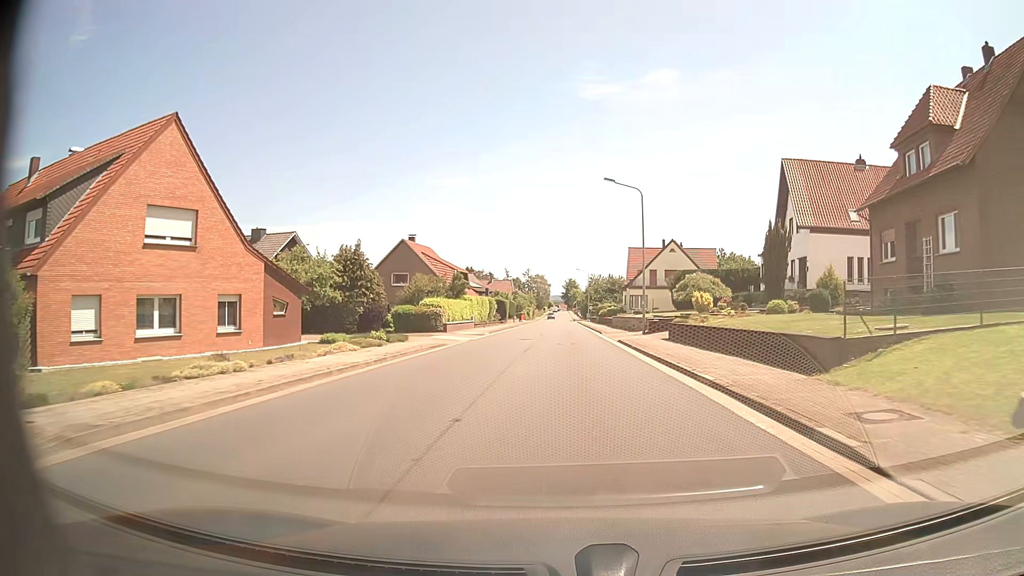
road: tertiary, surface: asphalt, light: Day
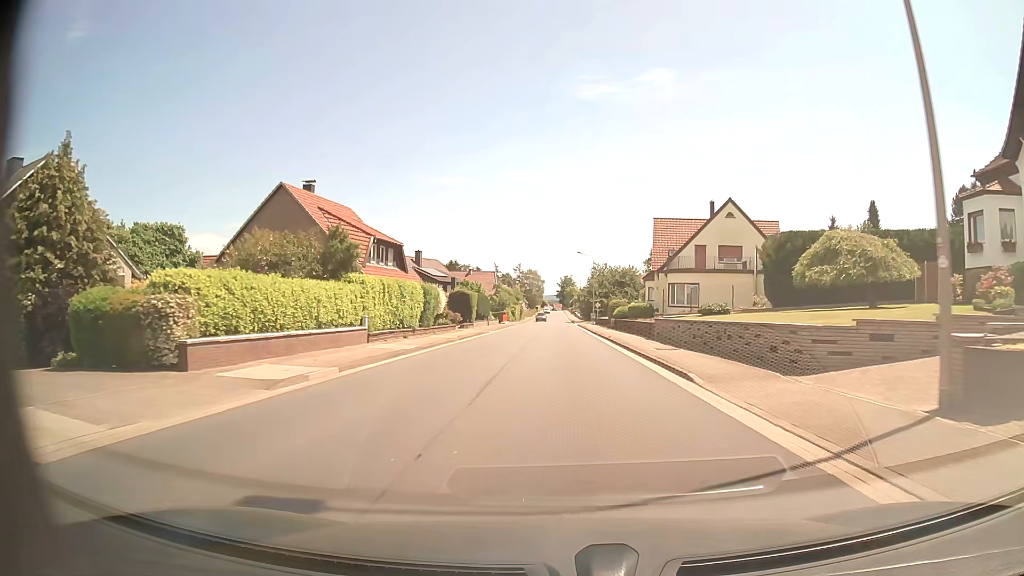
(+0.2, +31.3) m; 0°
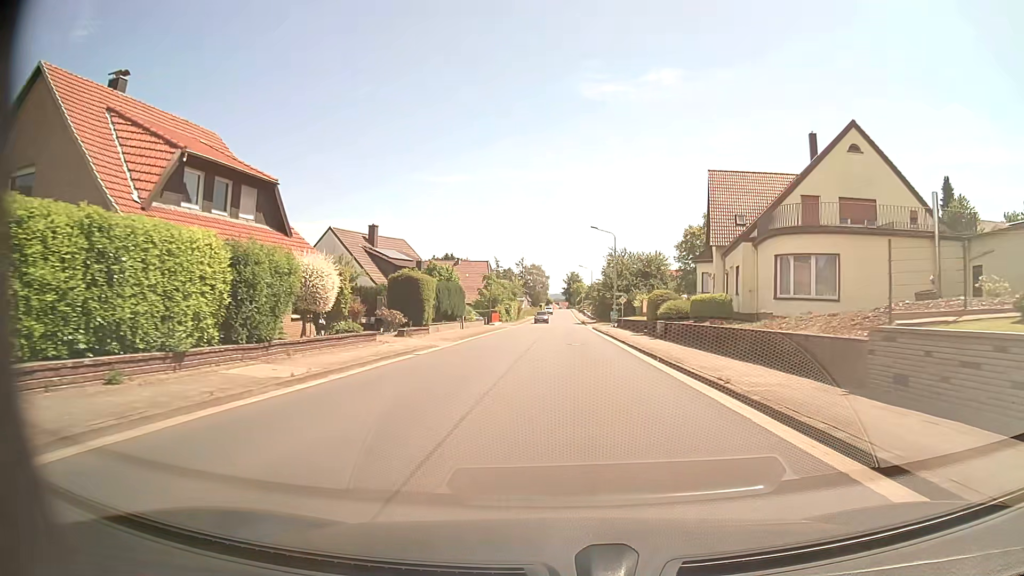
(-0.1, +23.4) m; 0°
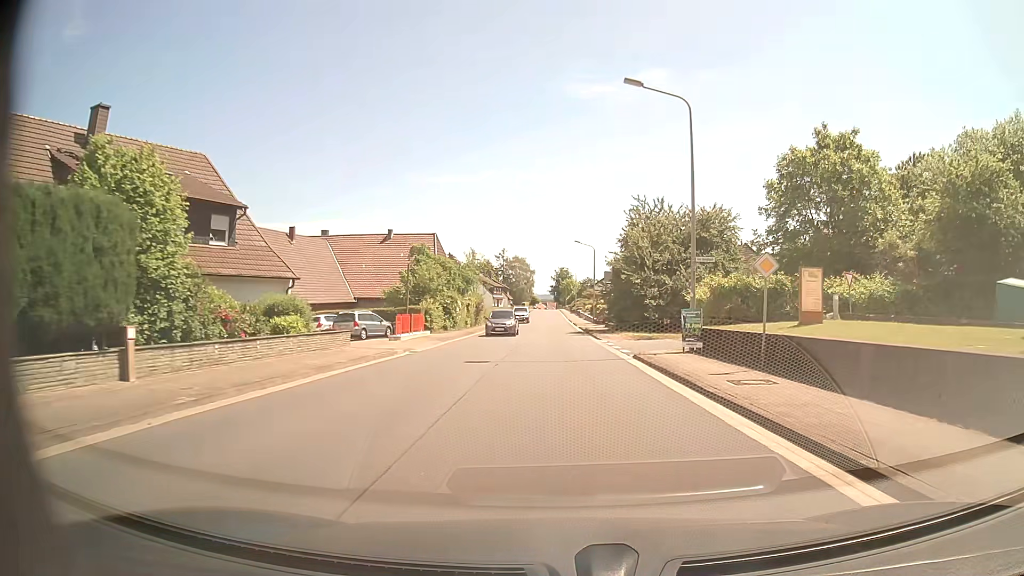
(+0.3, +39.0) m; +1°
